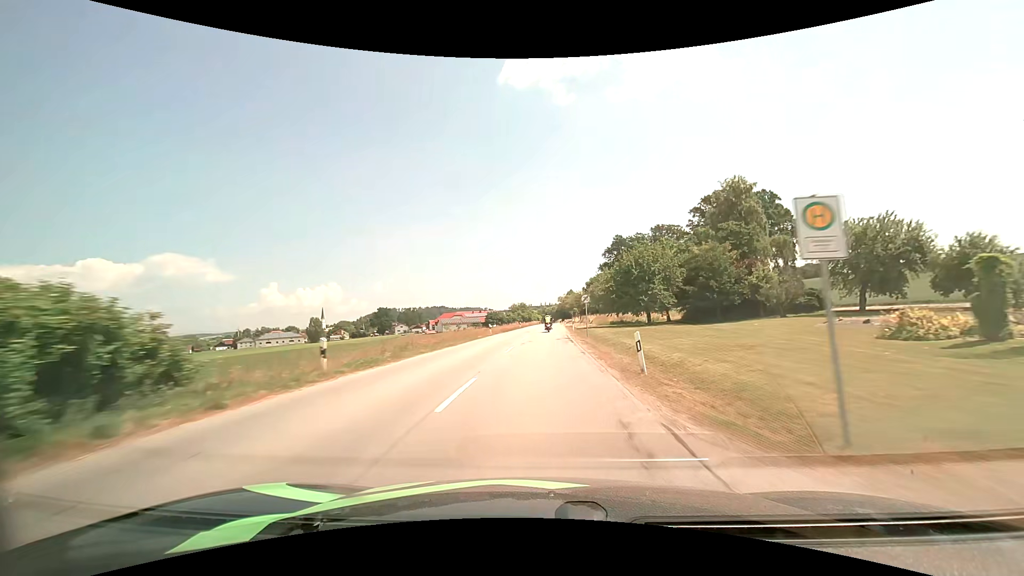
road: secondary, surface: asphalt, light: Day
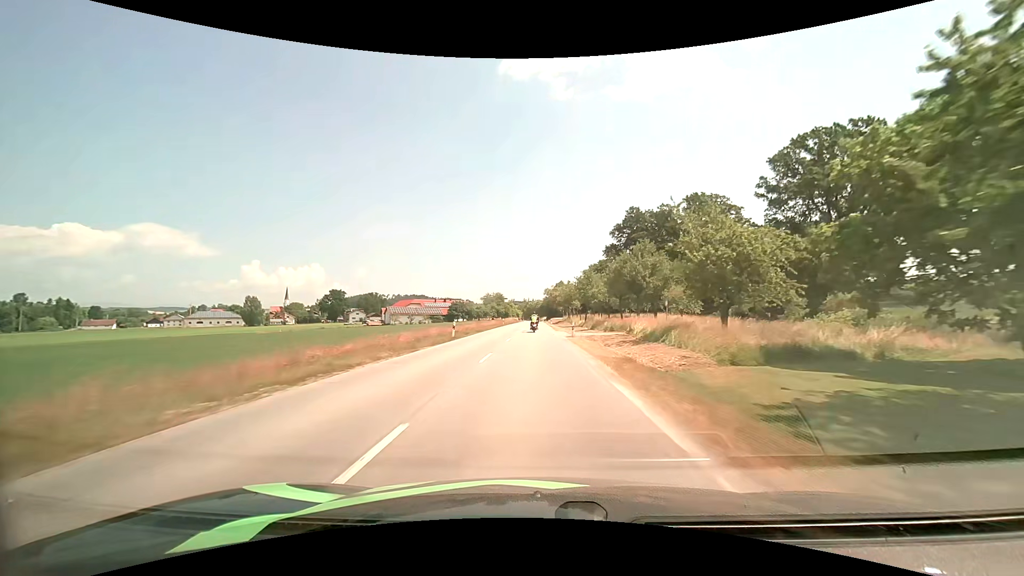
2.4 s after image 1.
(+1.1, +52.8) m; +2°
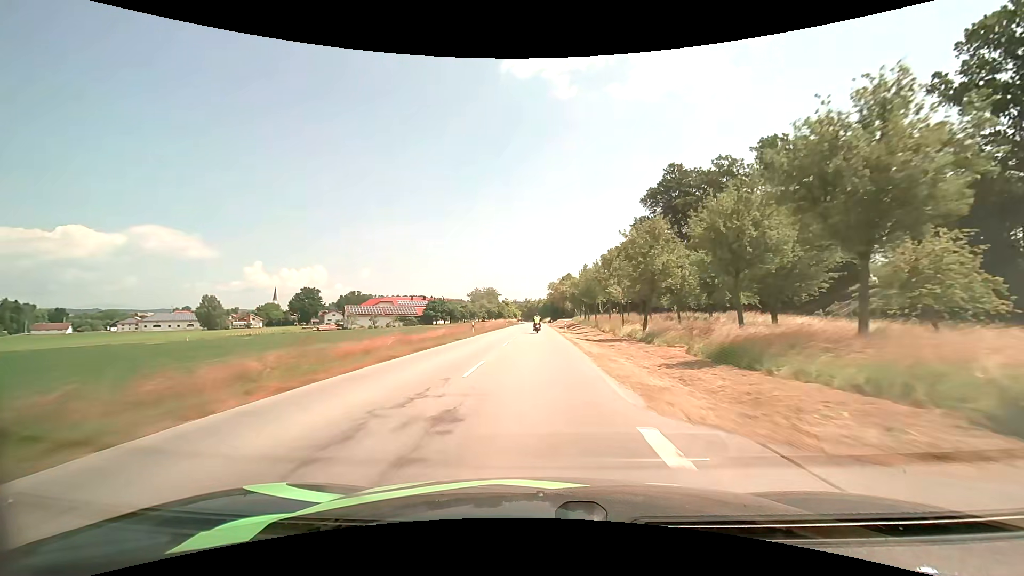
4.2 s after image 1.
(+0.1, +39.2) m; 0°
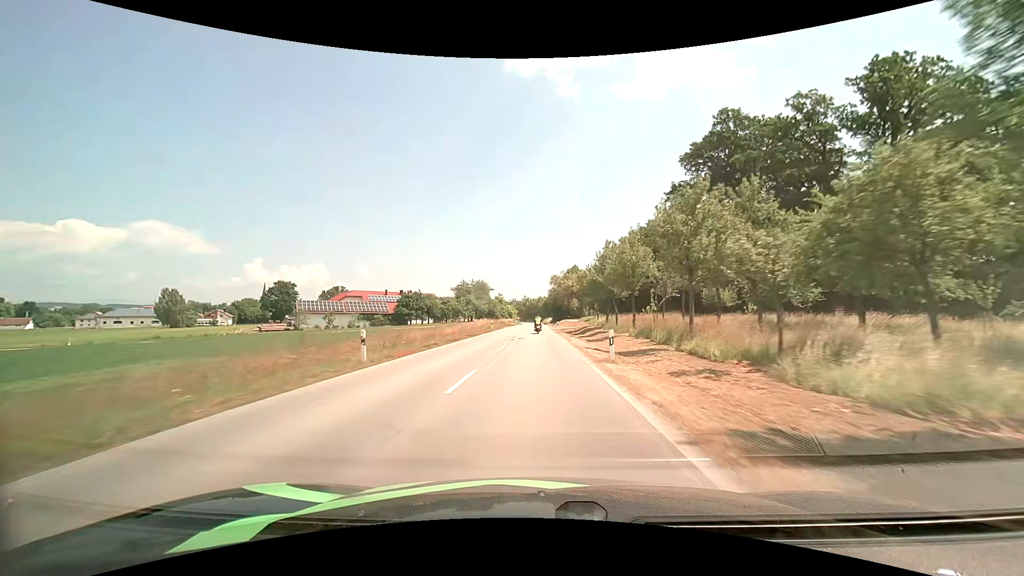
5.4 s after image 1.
(-0.1, +26.5) m; 0°
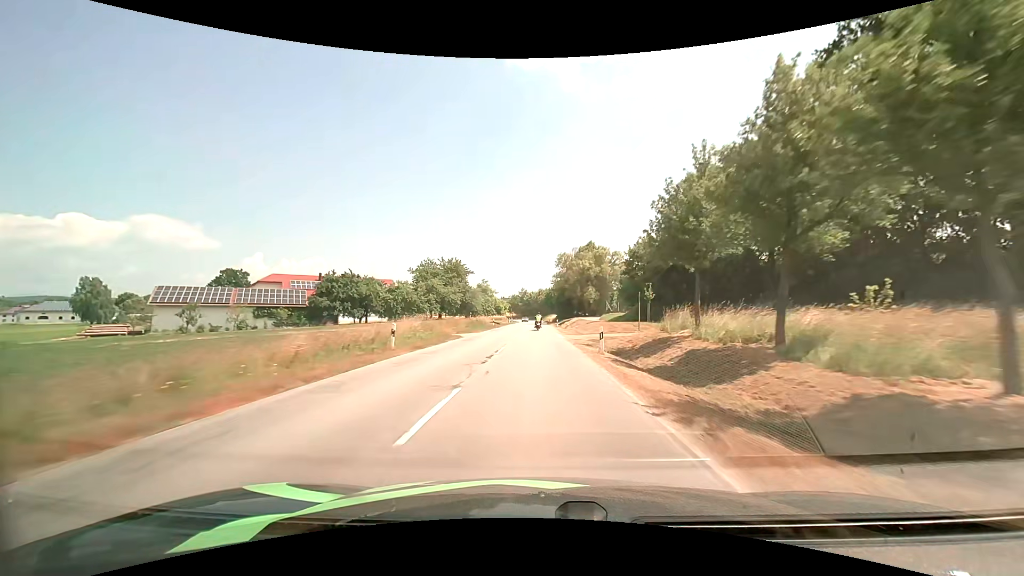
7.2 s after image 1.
(-0.1, +39.4) m; 0°
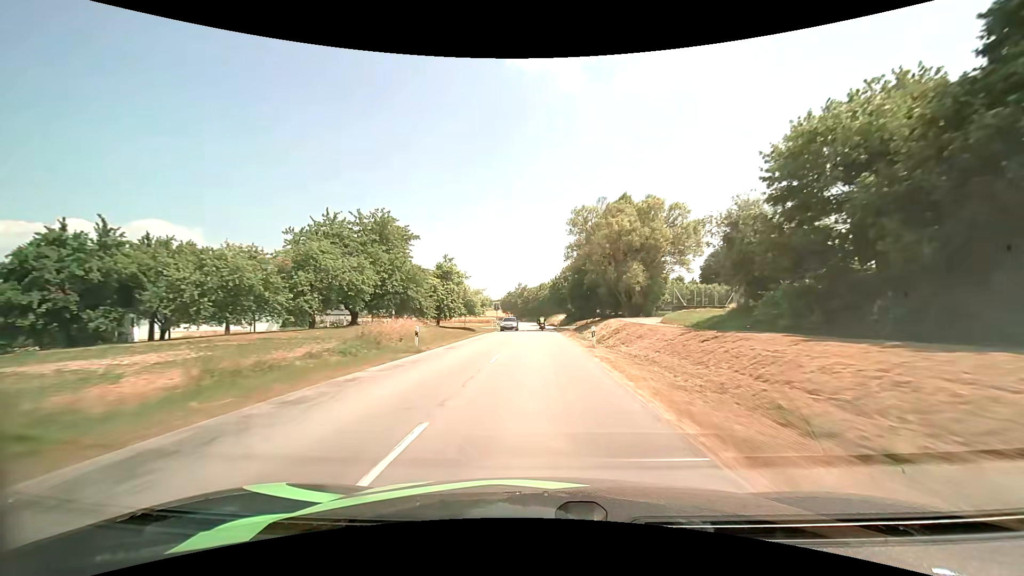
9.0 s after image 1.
(0.0, +39.1) m; 0°
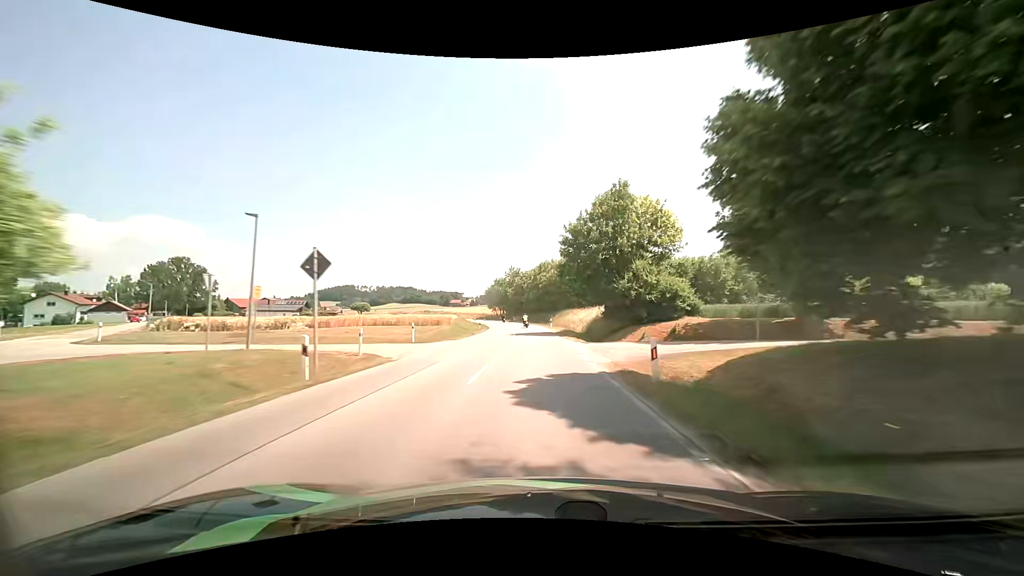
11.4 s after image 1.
(-0.1, +52.5) m; 0°
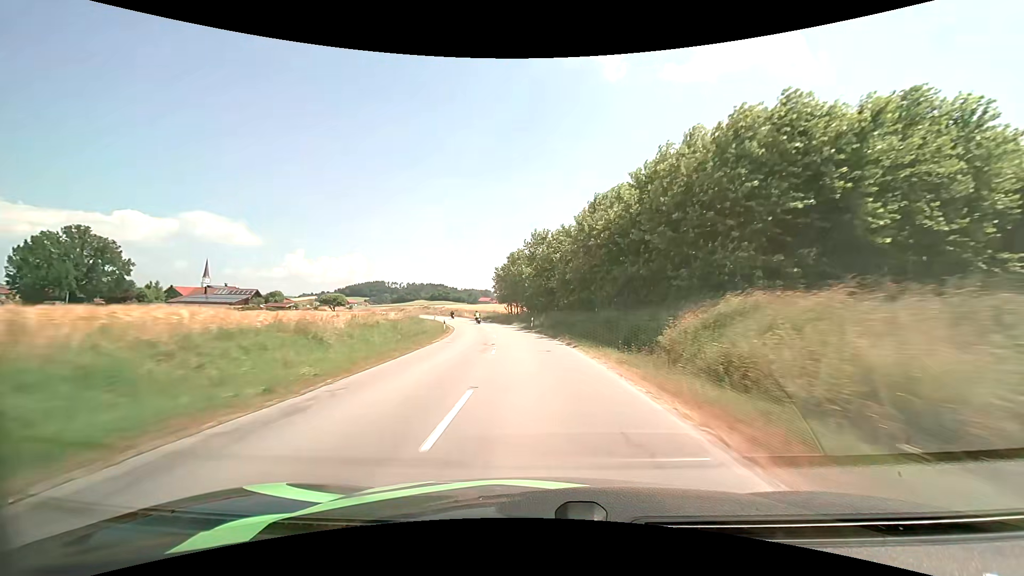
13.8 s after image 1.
(-1.1, +53.0) m; -3°
(0, +10) (-1, +20) (-2, +30) (-3, +40) (-5, +50) (-6, +60) (-9, +69) (-11, +79) (-14, +89) (-17, +98) m
